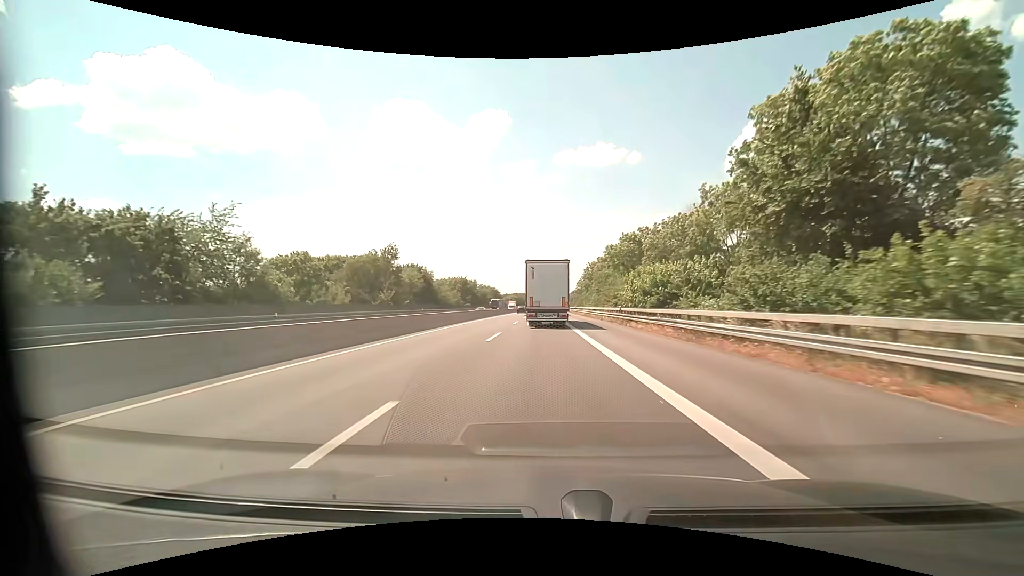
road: motorway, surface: asphalt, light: Day
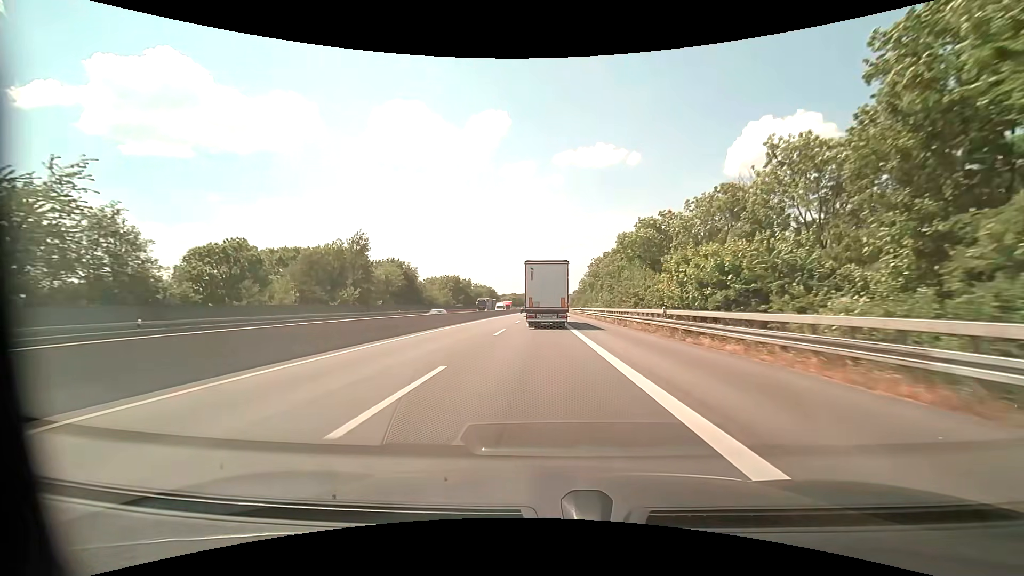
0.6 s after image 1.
(0.0, +13.8) m; 0°
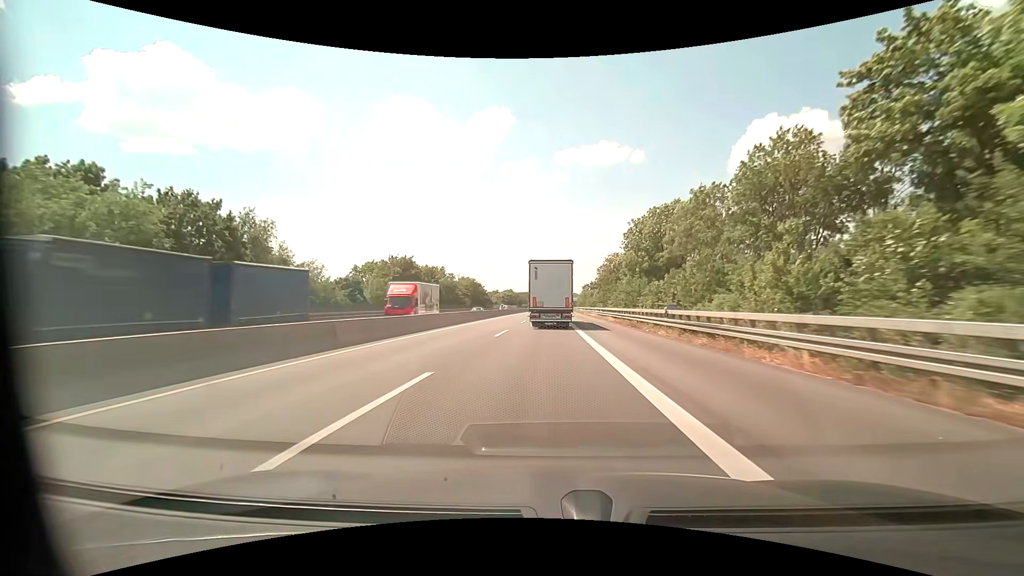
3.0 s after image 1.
(-0.1, +55.6) m; 0°
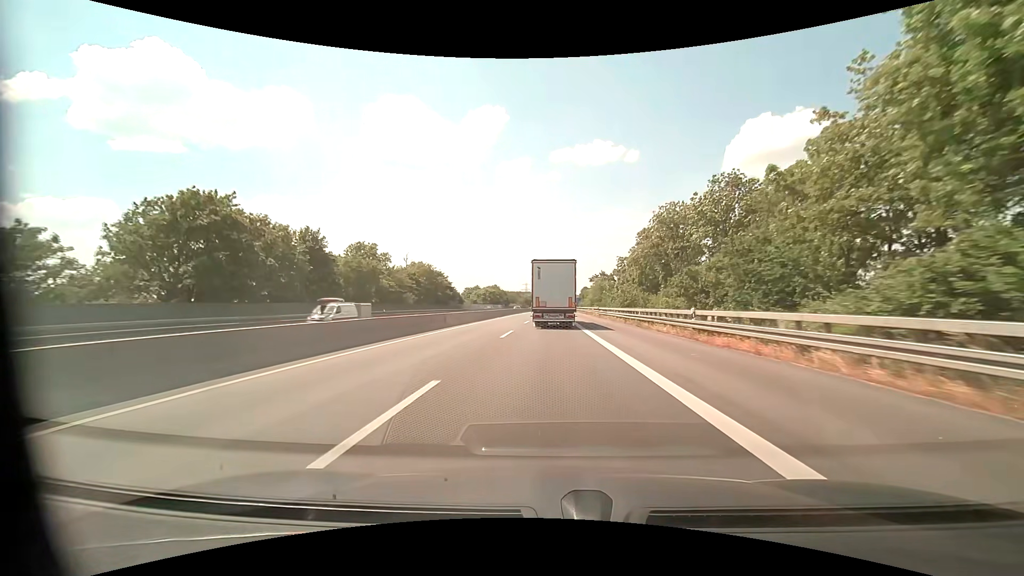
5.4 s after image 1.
(+0.2, +55.4) m; +1°
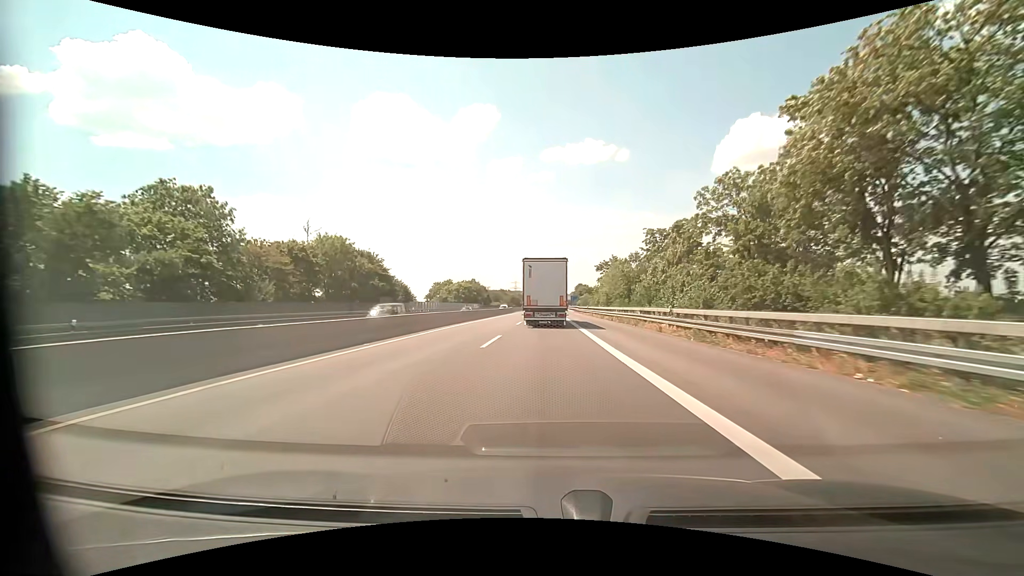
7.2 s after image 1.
(+0.4, +41.4) m; +1°
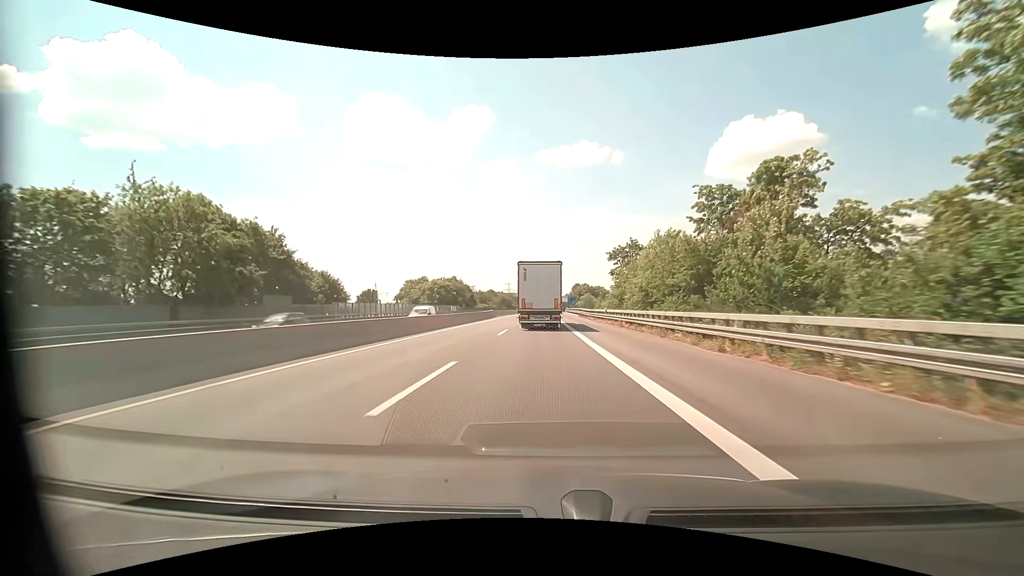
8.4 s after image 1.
(+0.2, +27.5) m; +1°
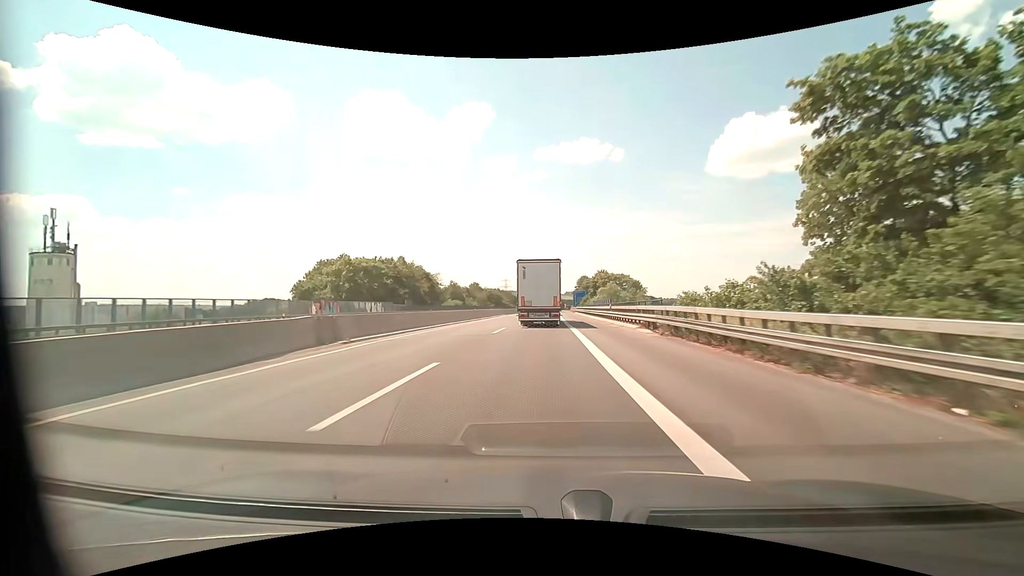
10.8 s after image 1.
(+0.3, +55.1) m; 0°
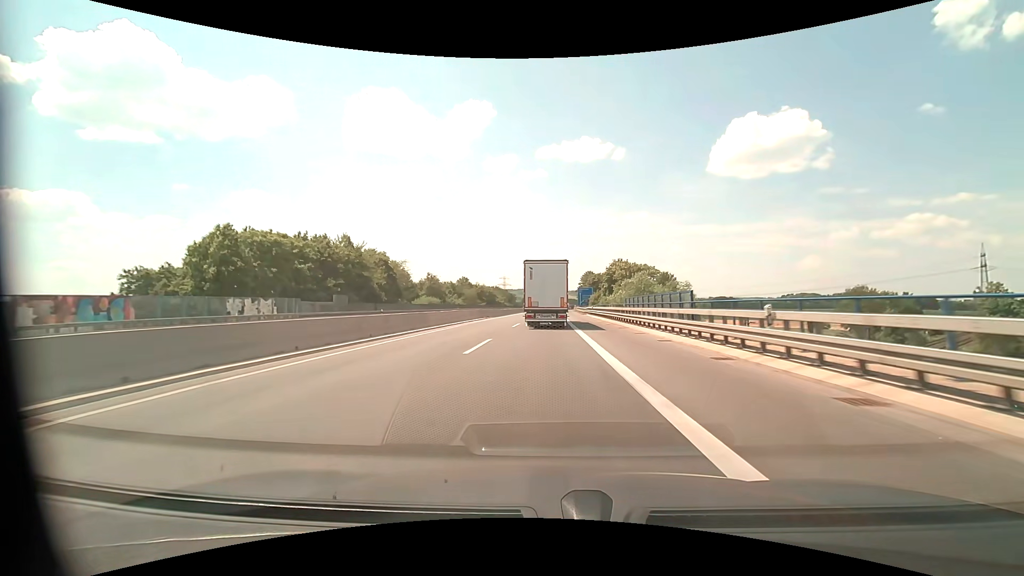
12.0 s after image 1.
(0.0, +27.5) m; 0°
(0, +10) (0, +20) (0, +30) (0, +40) (+1, +50) (+1, +60) (+1, +70) (+1, +80) (+1, +90) (+2, +100) m
